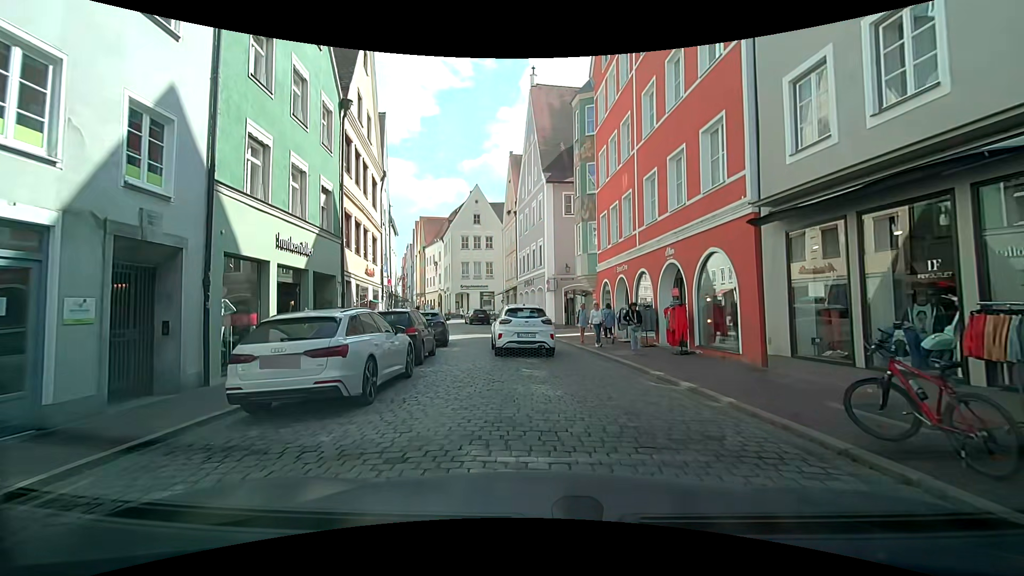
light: Day
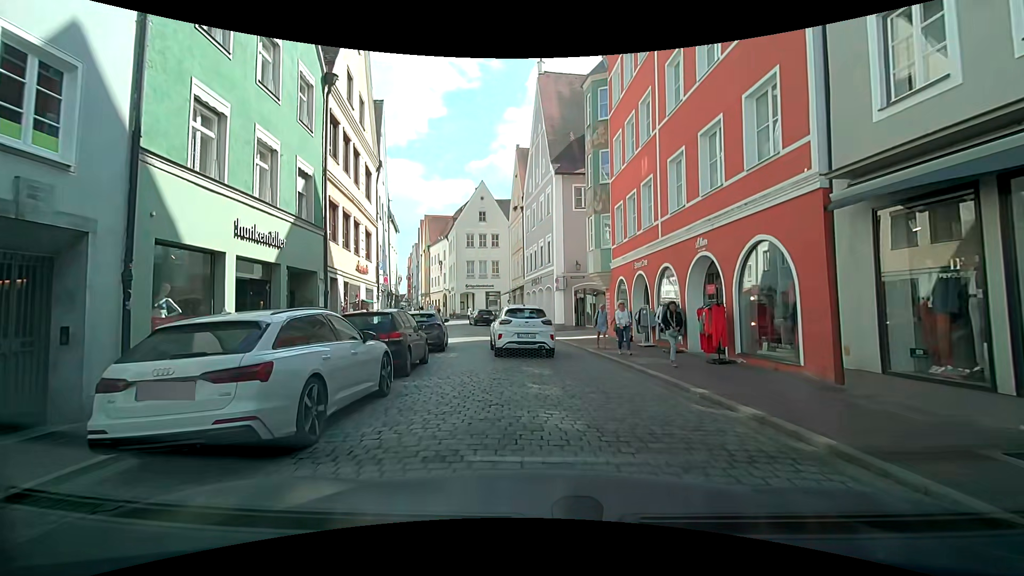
(+0.1, +2.2) m; +1°
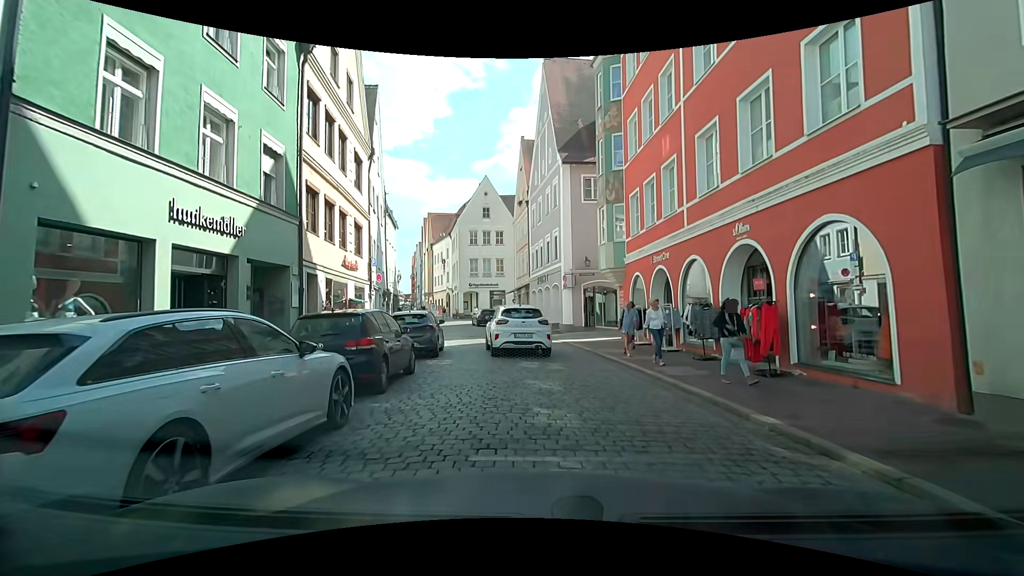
(0.0, +2.2) m; -1°
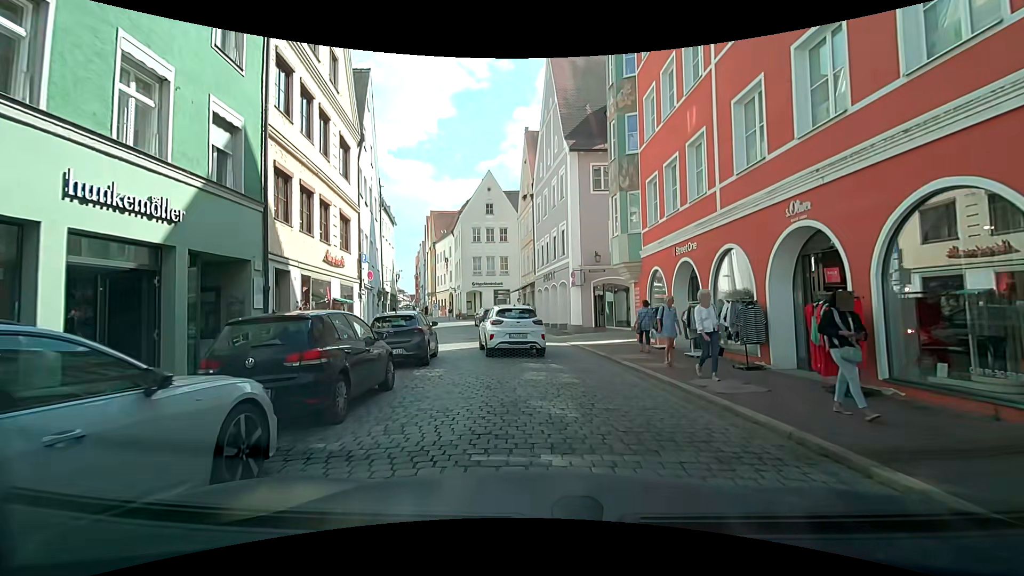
(0.0, +2.2) m; 0°
